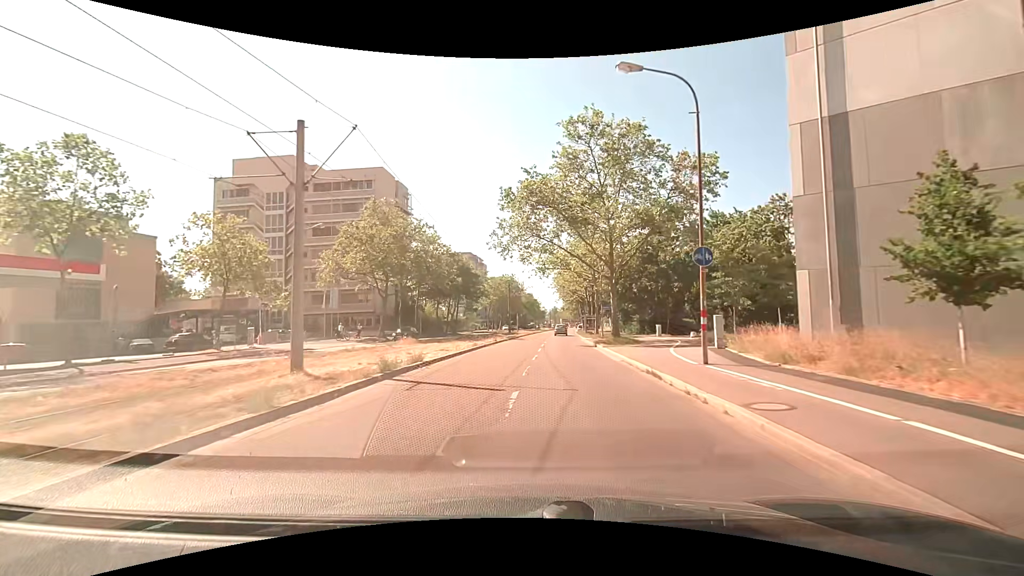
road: tertiary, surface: asphalt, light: Day
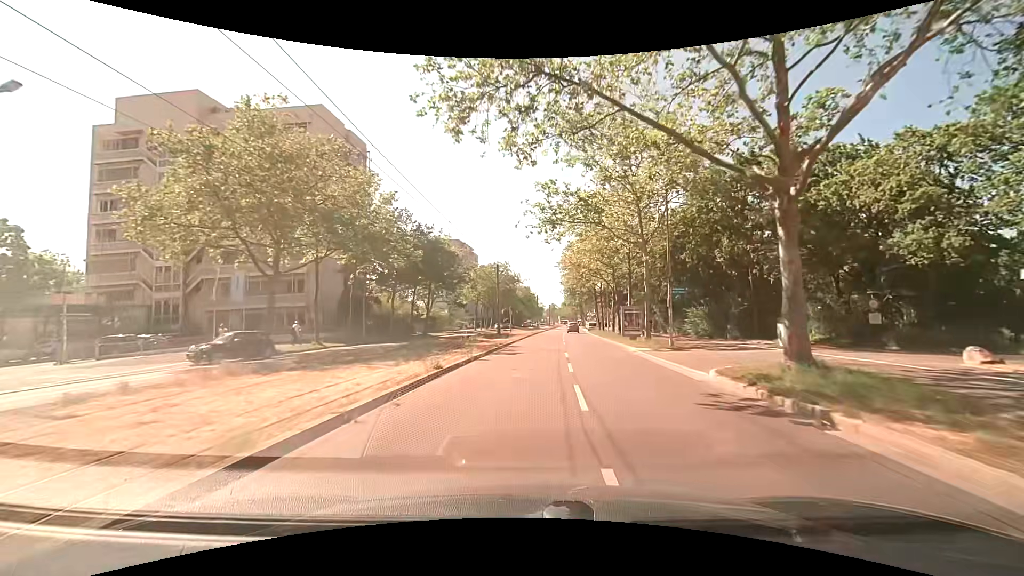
(-0.2, +23.0) m; 0°
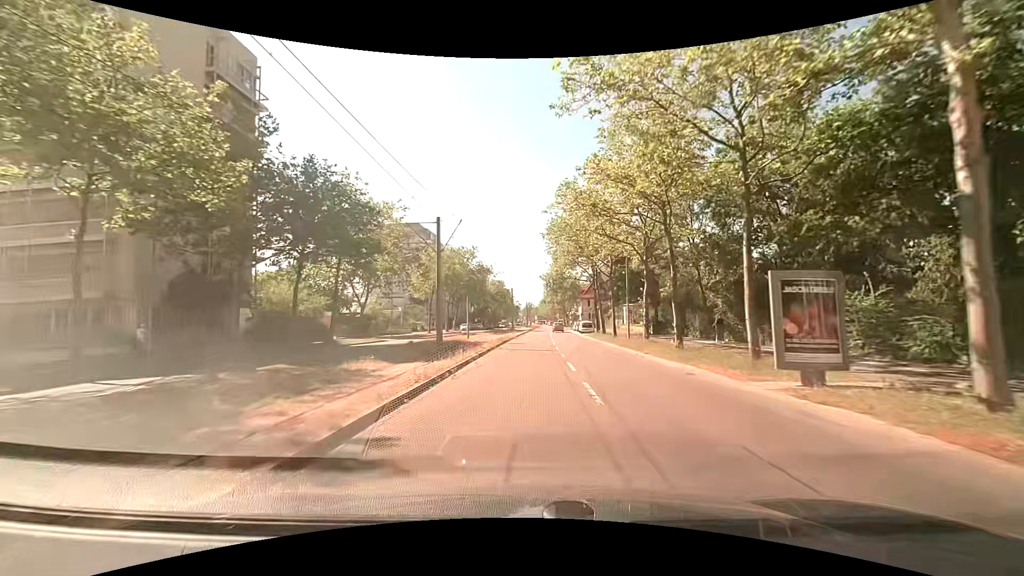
(+0.7, +23.2) m; +3°
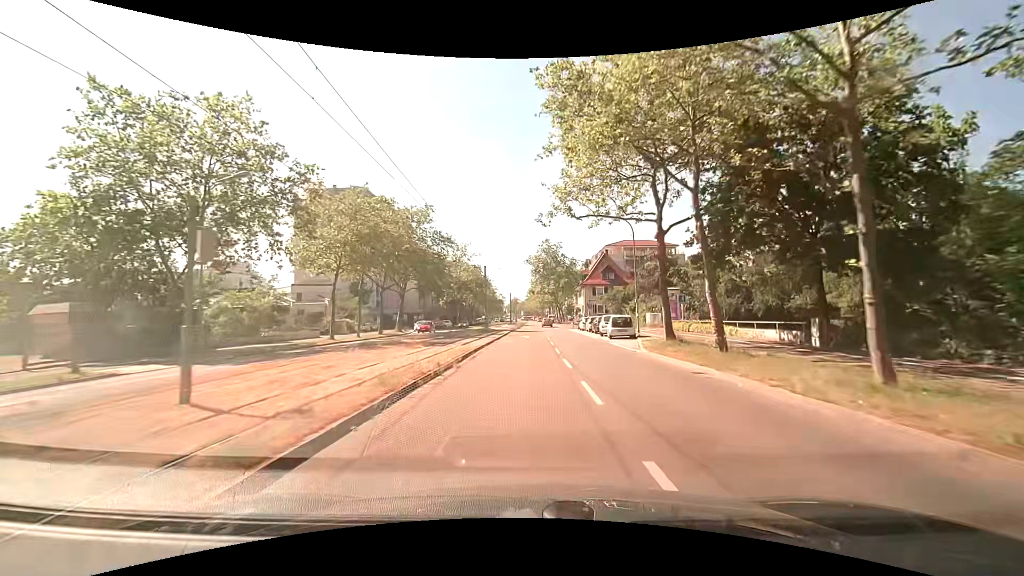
(+0.6, +30.6) m; +2°
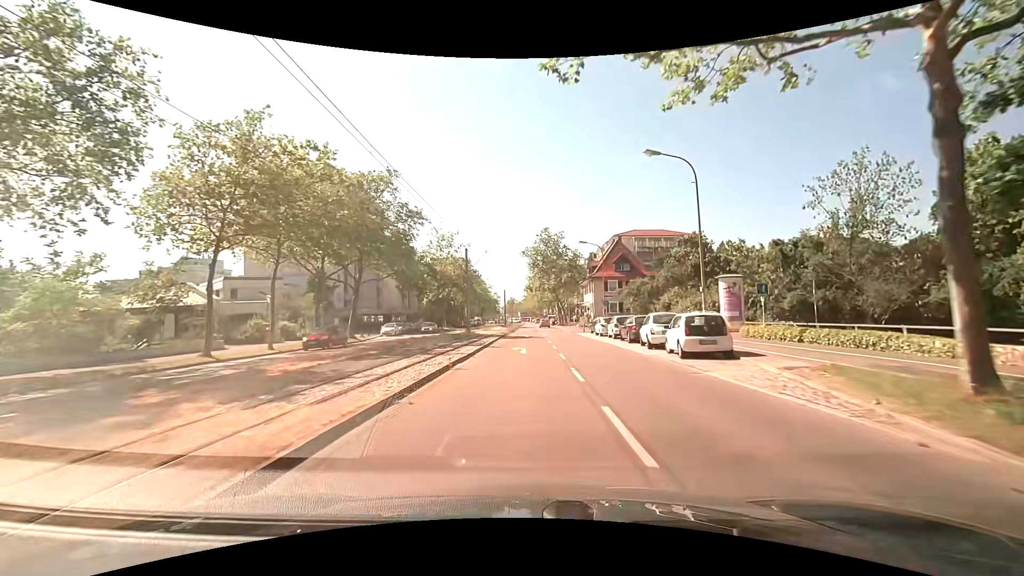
(-0.1, +15.1) m; 0°
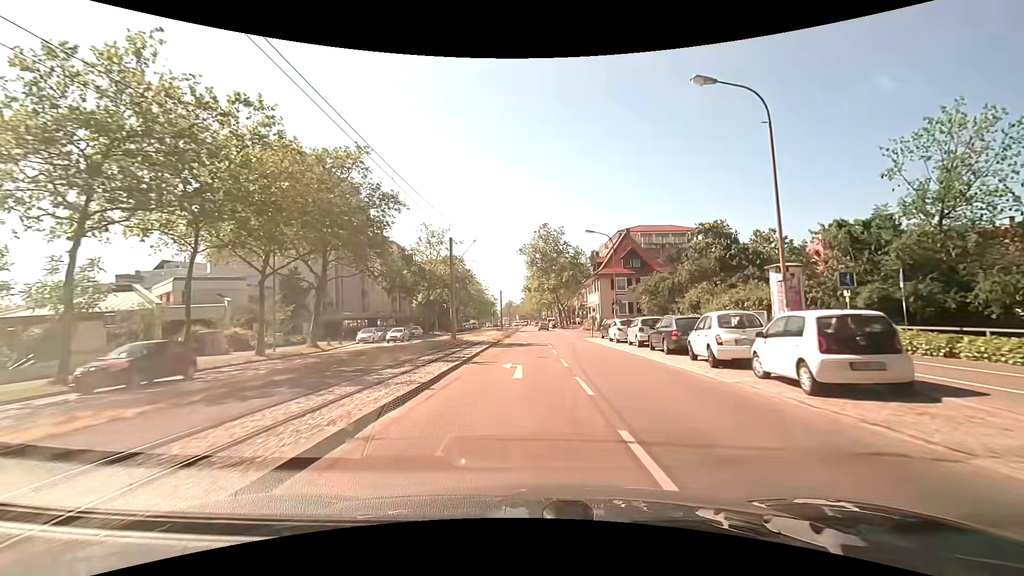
(-0.1, +7.5) m; 0°
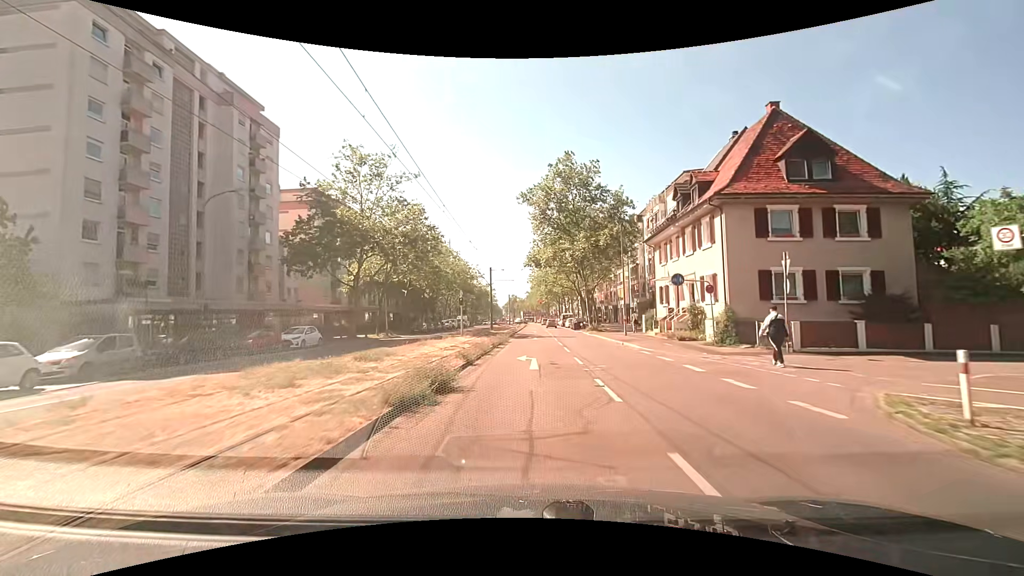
(-0.2, +37.0) m; -1°
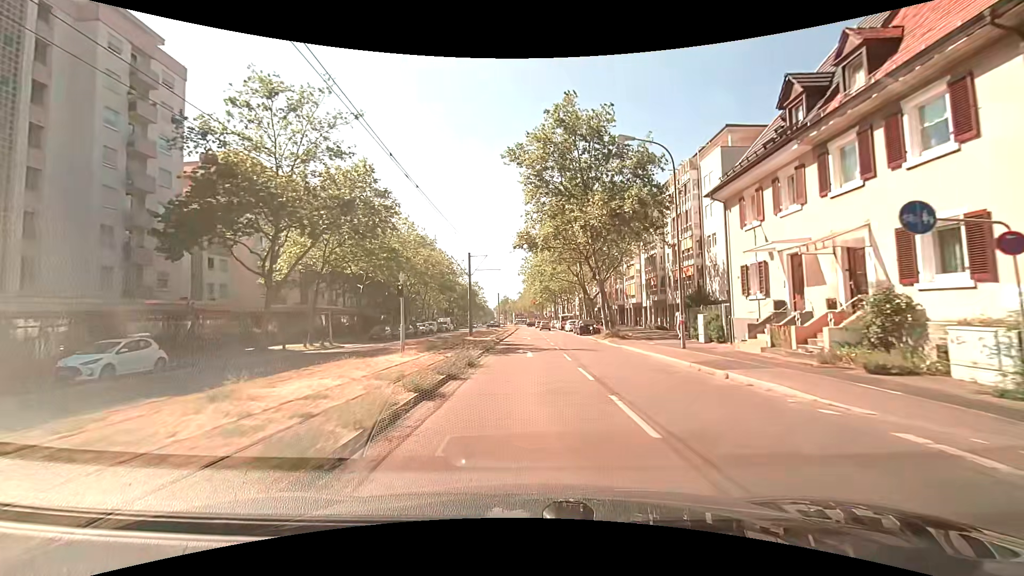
(+0.1, +14.6) m; +1°
(0, +10) (0, +20) (0, +30) (0, +40) (0, +50) (0, +60) (0, +70) (0, +80) (0, +90) (-1, +100) m
